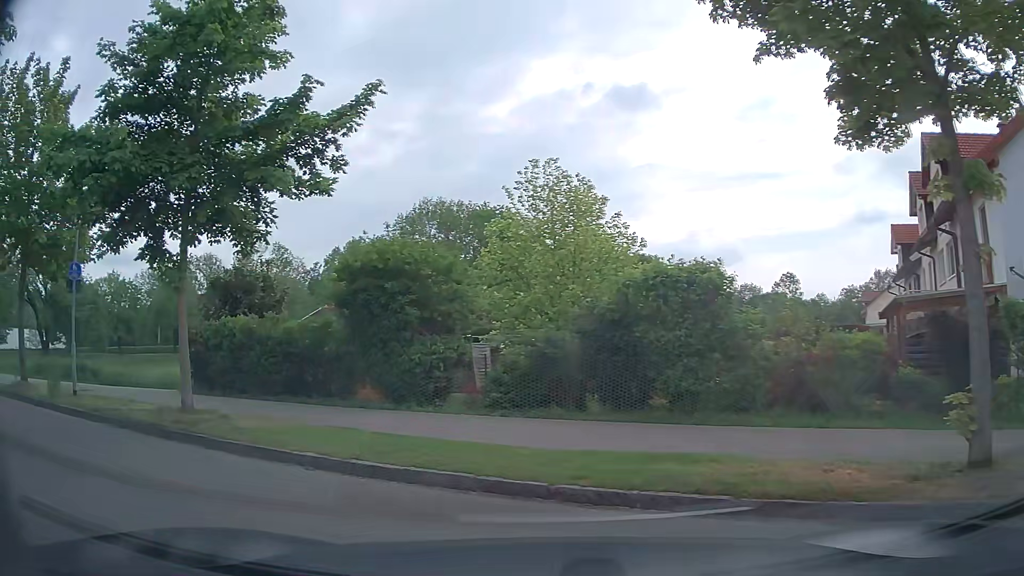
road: residential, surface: asphalt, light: Day
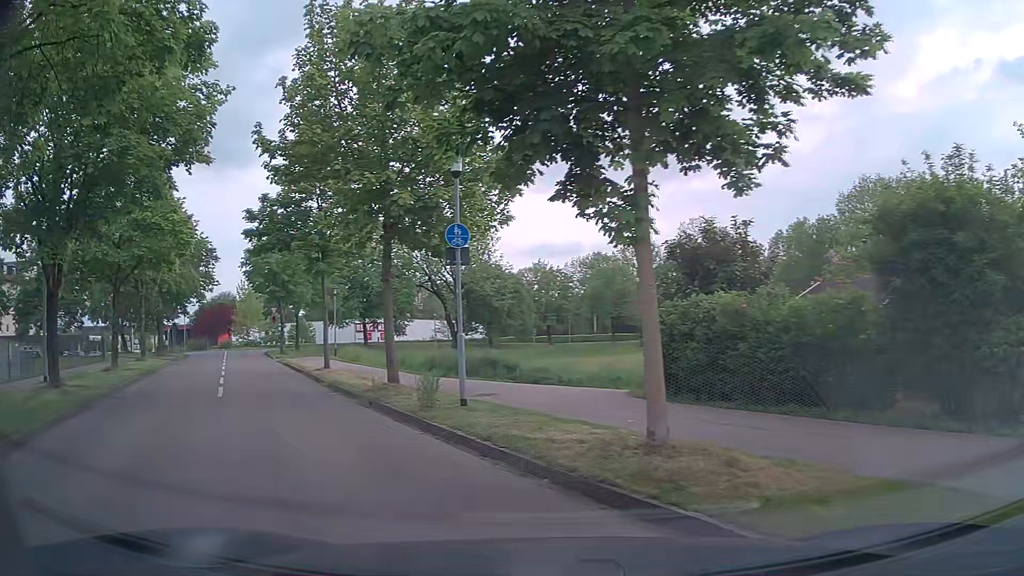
(-1.7, +4.7) m; -36°
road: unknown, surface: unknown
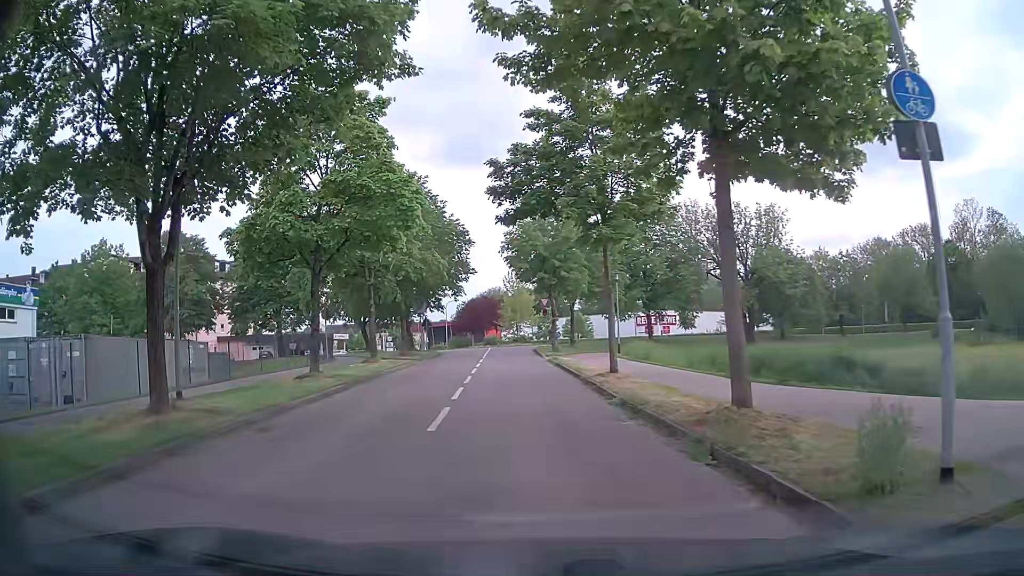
(-1.8, +6.6) m; -26°
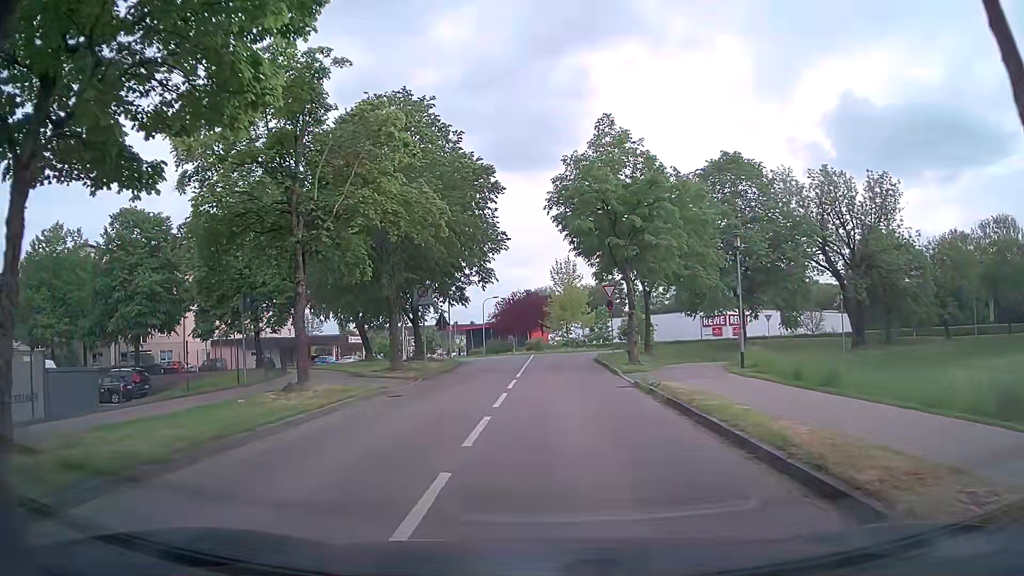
(-0.7, +15.1) m; -3°
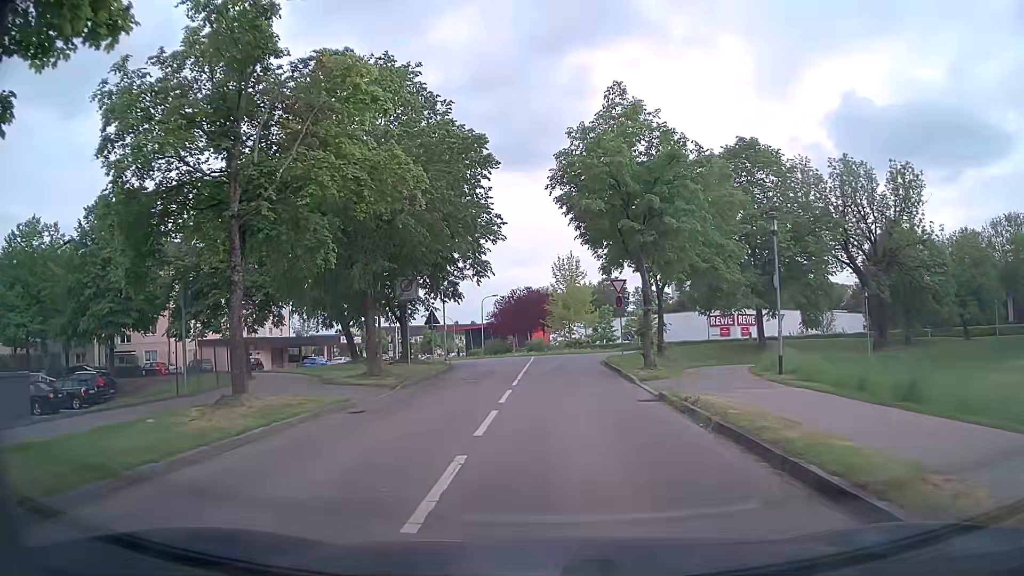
(0.0, +3.7) m; -1°
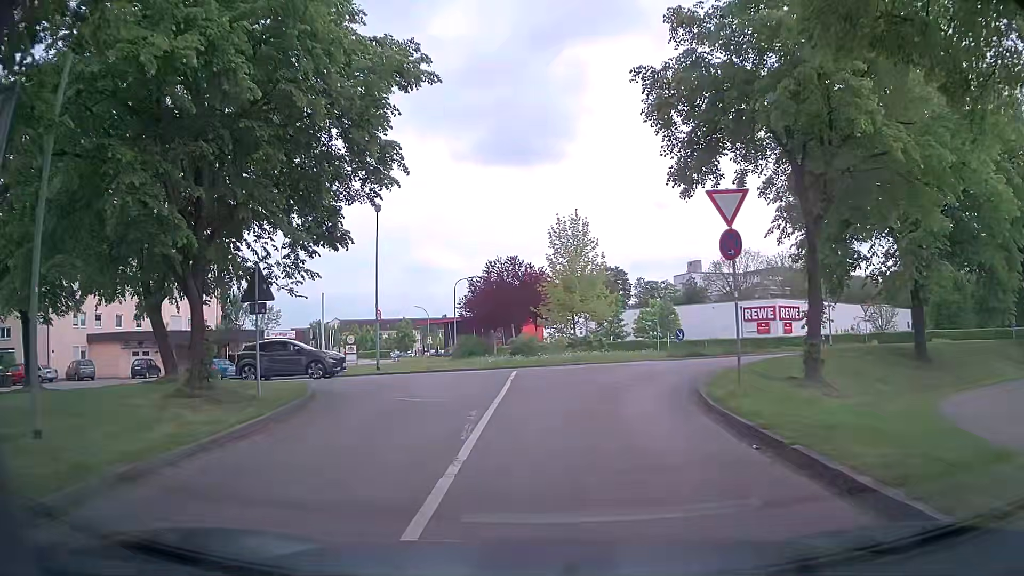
(+0.4, +20.0) m; +1°
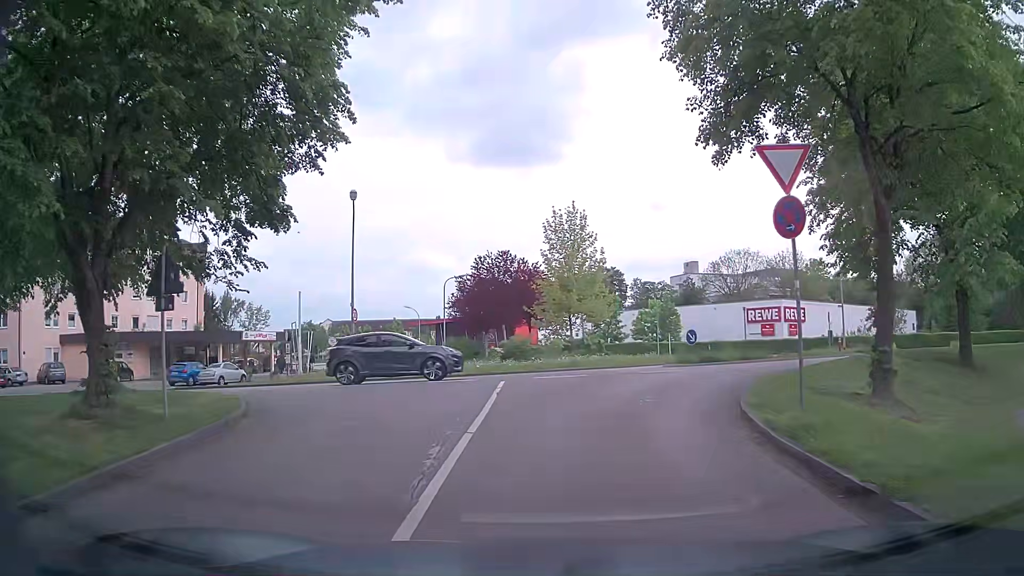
(0.0, +3.3) m; +1°
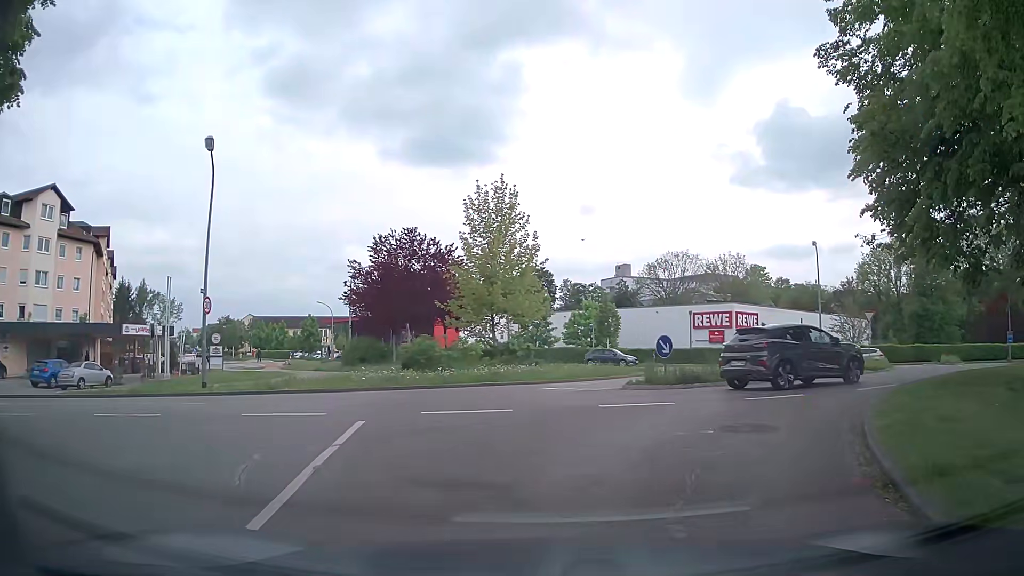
(+0.3, +7.7) m; +6°
